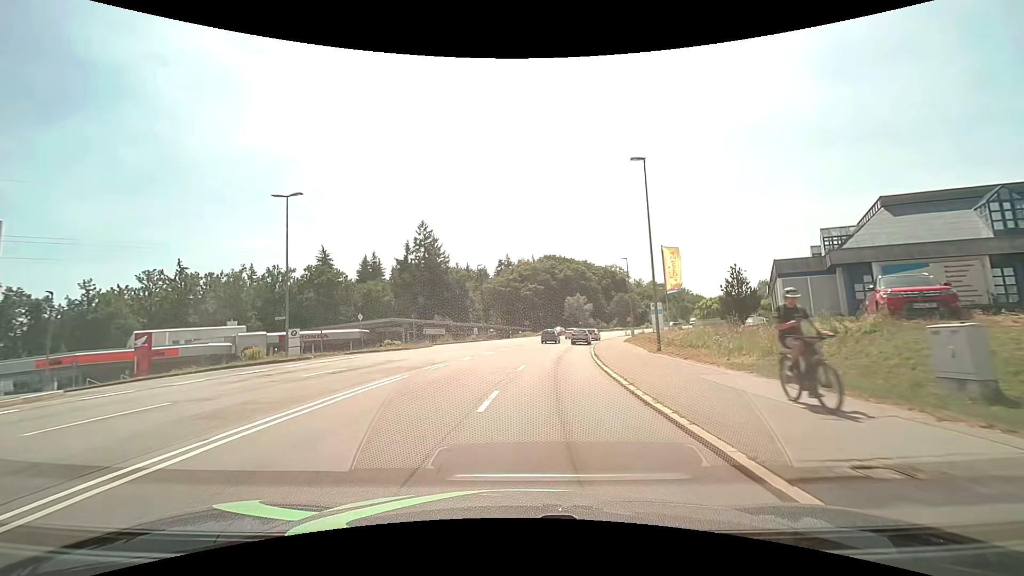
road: secondary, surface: asphalt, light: Day
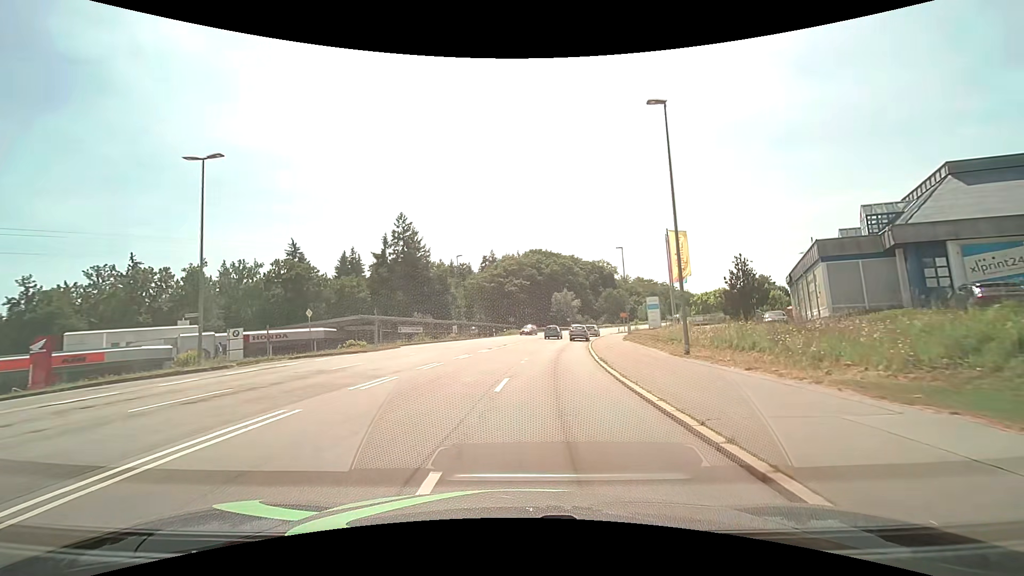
(+0.1, +6.5) m; +2°
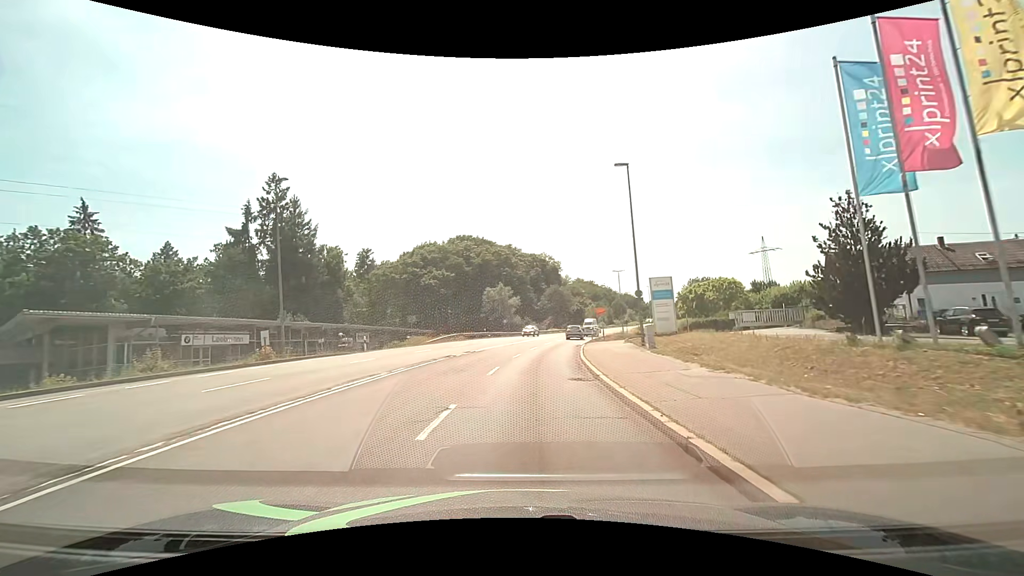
(+2.2, +31.7) m; +8°
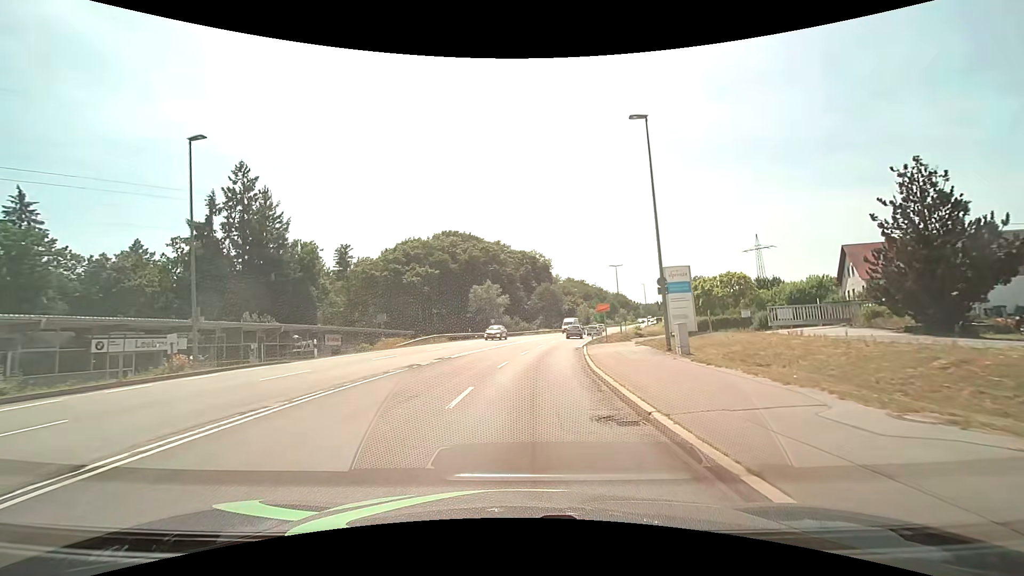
(+0.1, +6.4) m; +1°
(0, +10) (+1, +20) (+1, +30) (+3, +40) (+4, +50) (+6, +60) (+9, +69) (+12, +79) (+15, +88) (+18, +98) m
